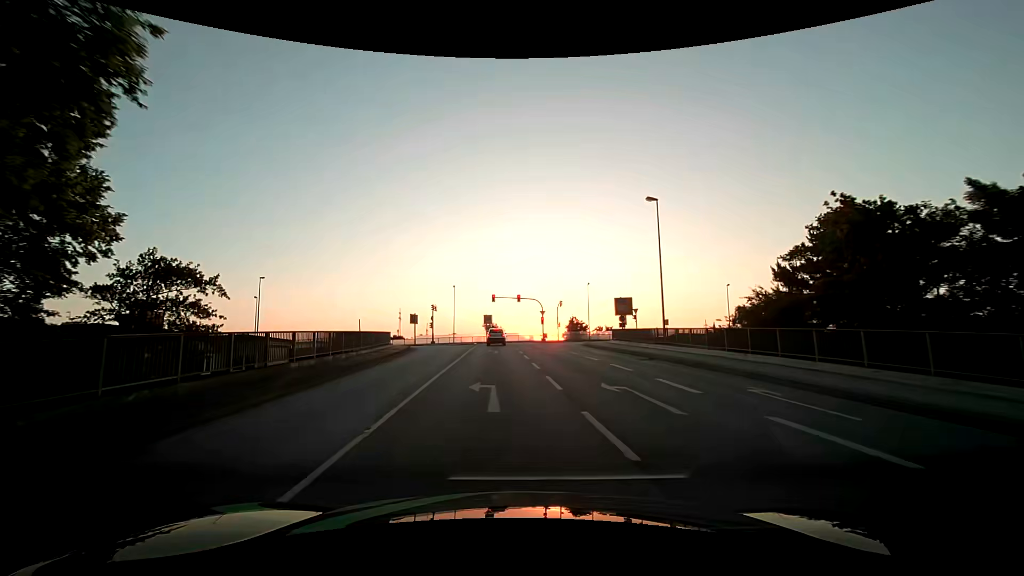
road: primary_link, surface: asphalt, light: Day
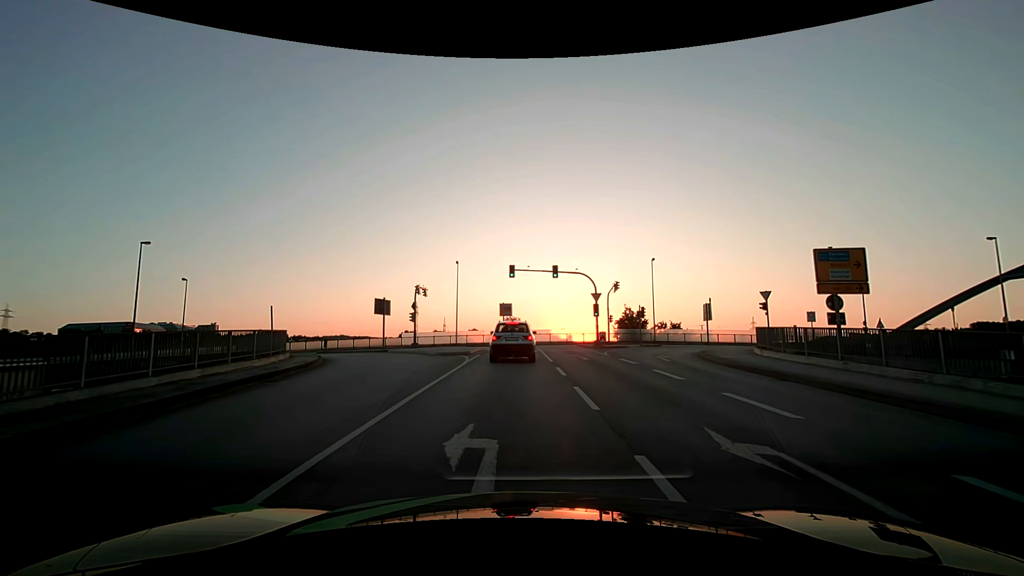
(-1.0, +26.6) m; -3°
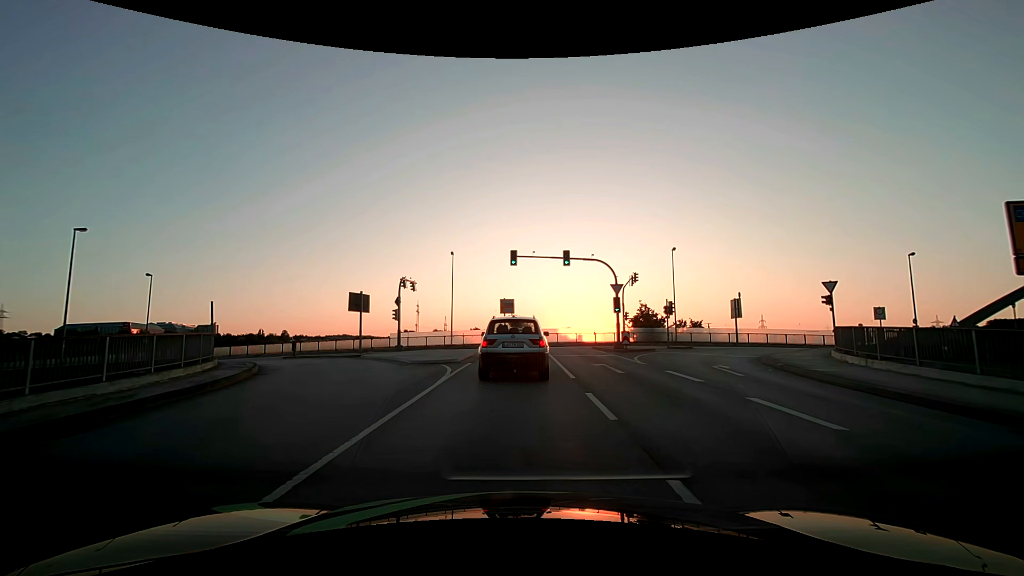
(0.0, +6.6) m; 0°
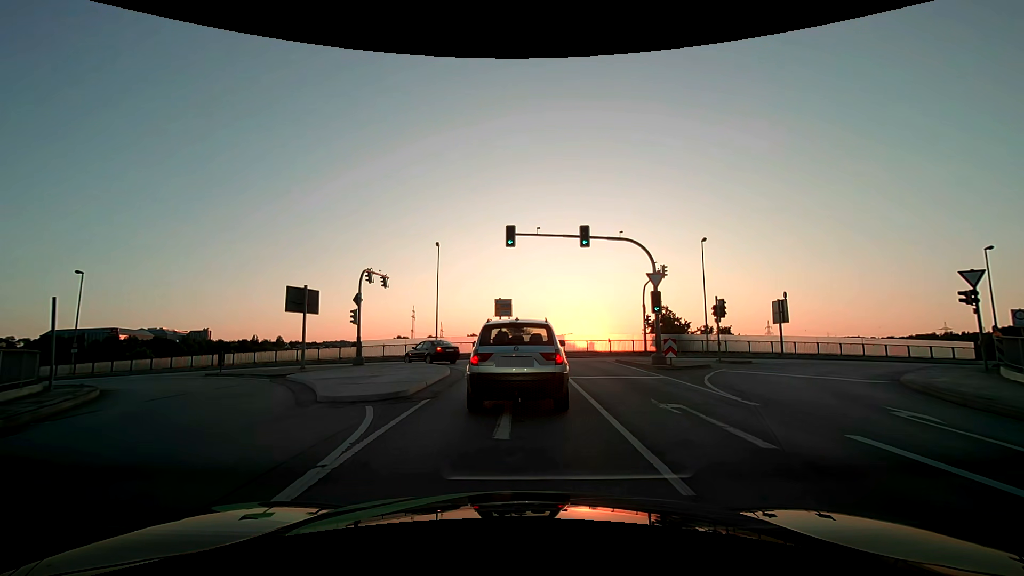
(0.0, +9.1) m; 0°
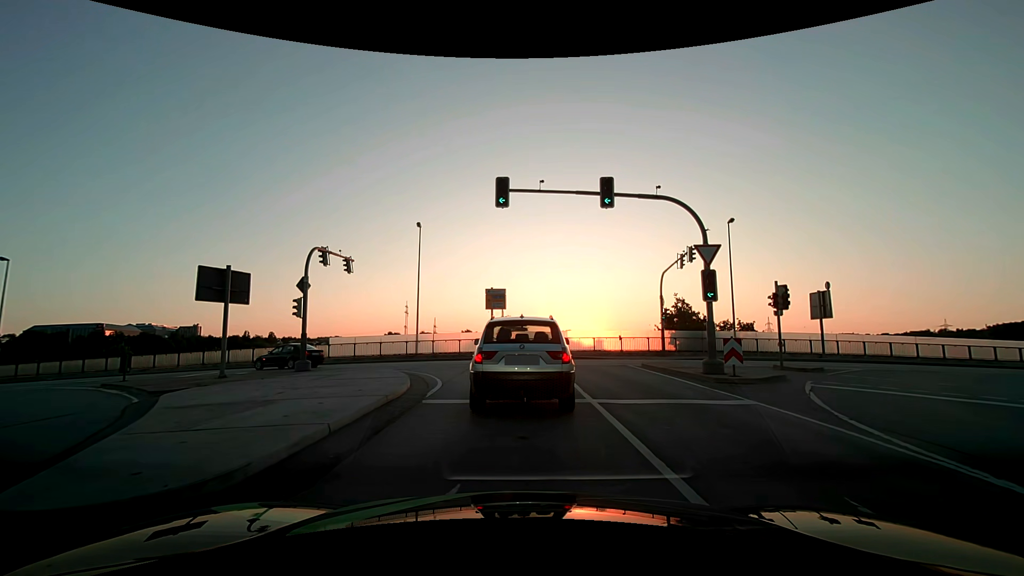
(0.0, +6.8) m; +1°
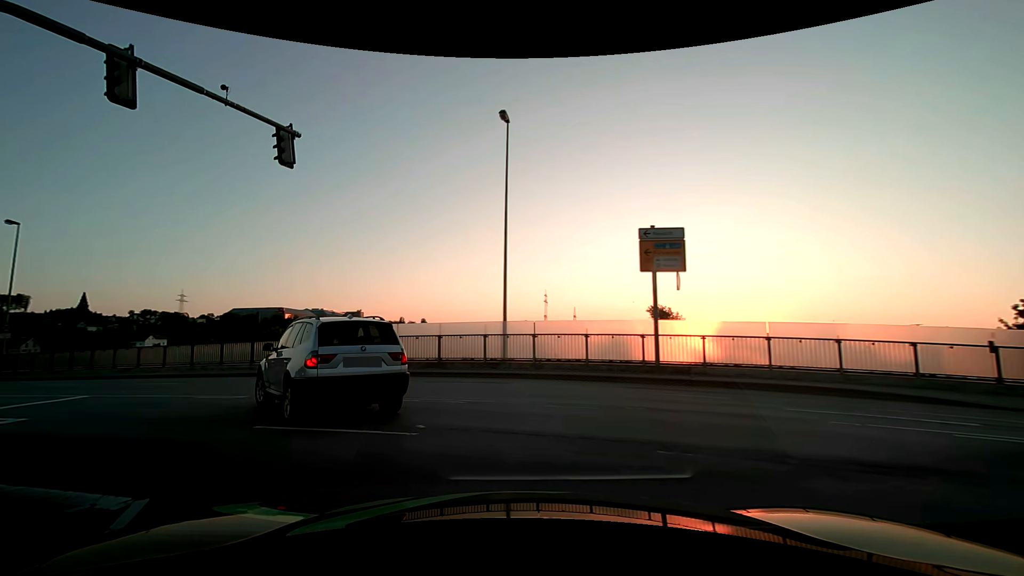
(-0.9, +19.0) m; -15°
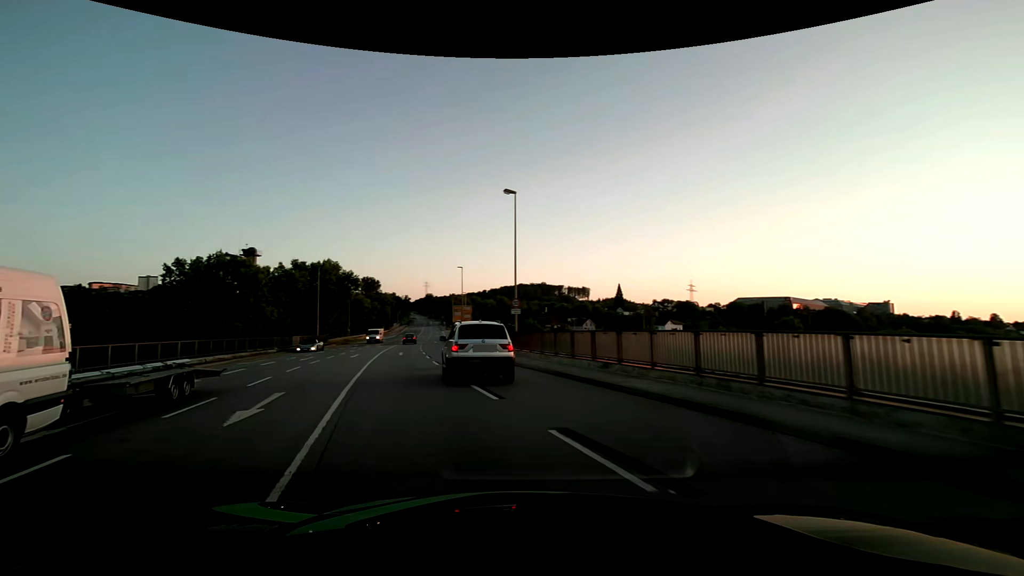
(-7.6, +15.1) m; -54°
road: primary
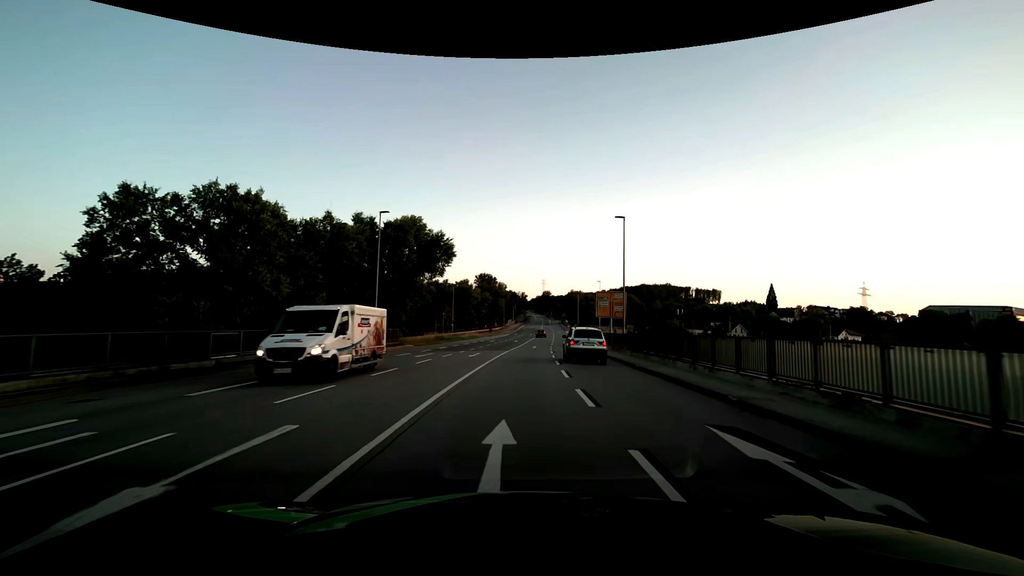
(-7.0, +30.4) m; -14°
(0, +10) (0, +20) (+1, +30) (+1, +40) (+2, +50) (+2, +60) (+3, +70) (+4, +80) (+5, +90) (+6, +100) m
